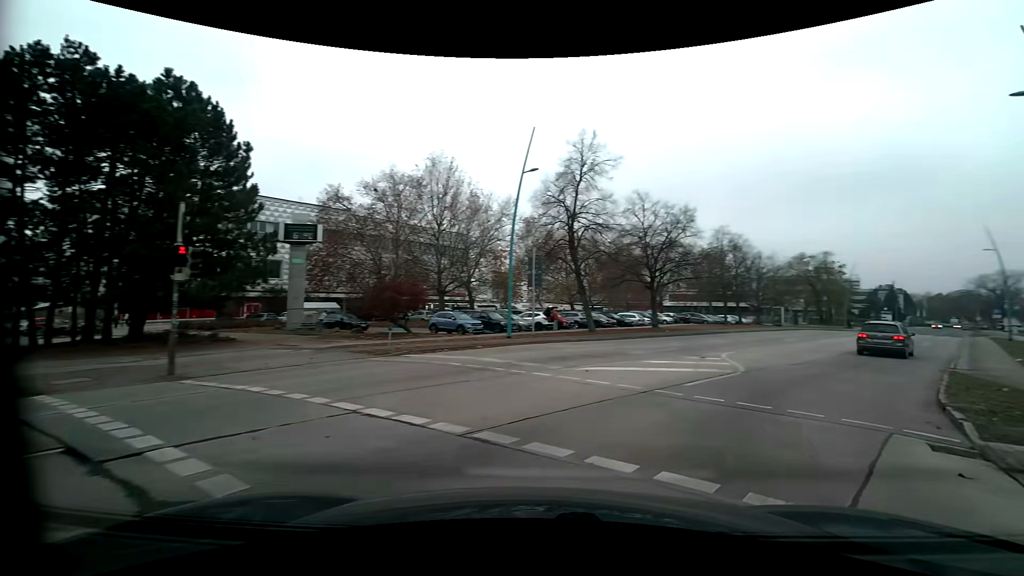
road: tertiary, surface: asphalt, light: Day
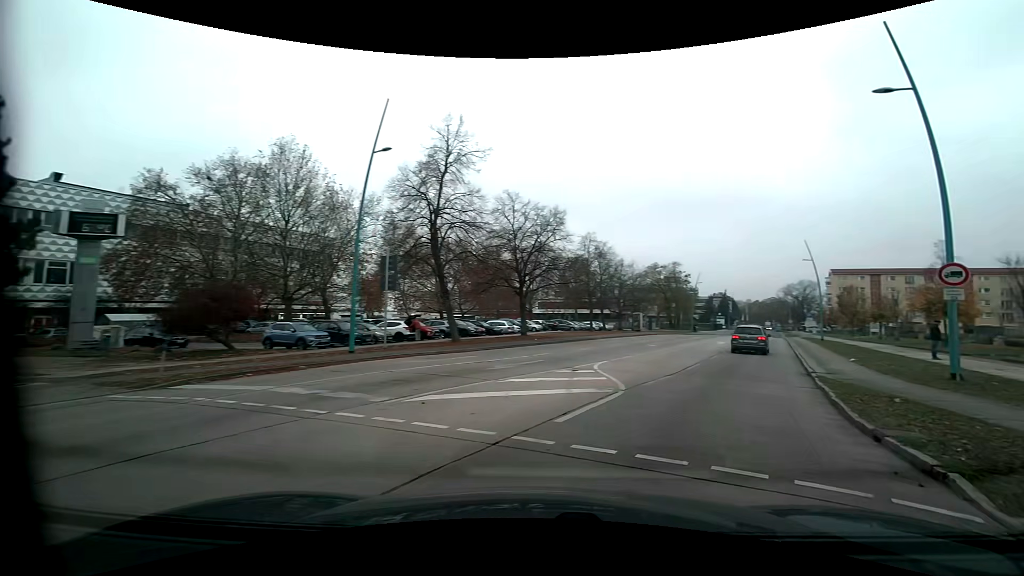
(+0.5, +3.7) m; +15°
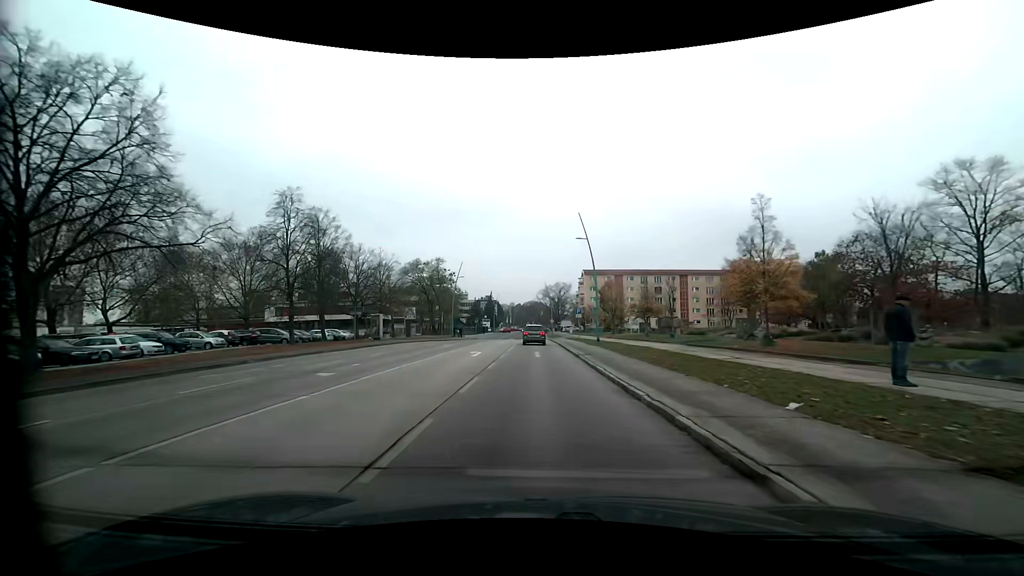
(+6.1, +18.6) m; +24°
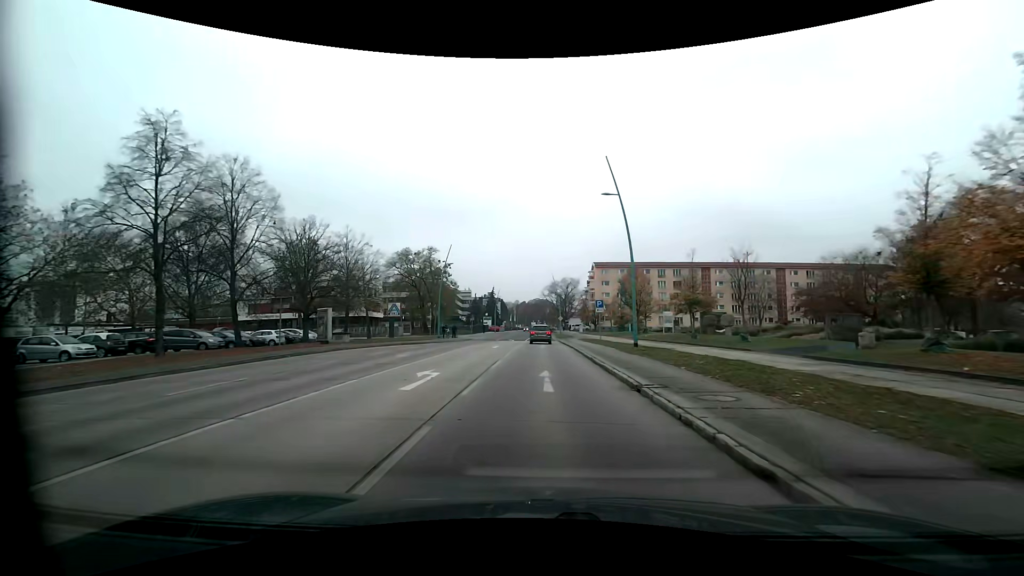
(0.0, +13.1) m; 0°
